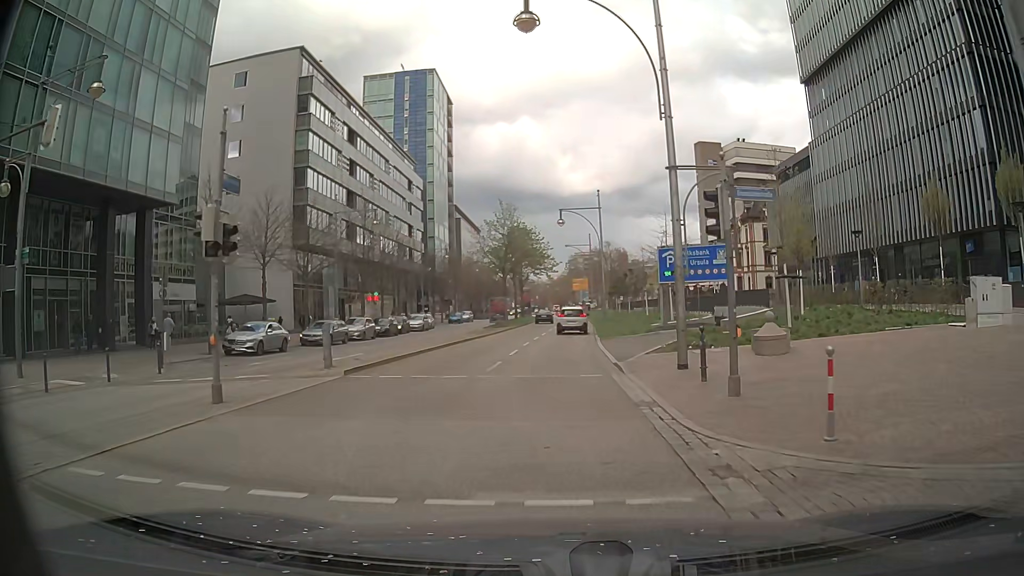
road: primary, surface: asphalt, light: Day
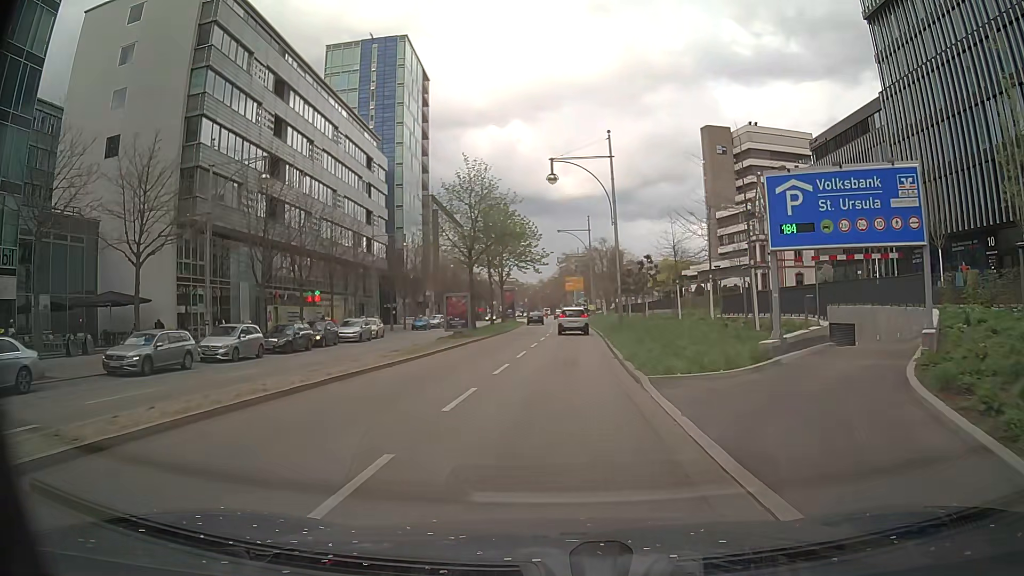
(+0.1, +18.2) m; +1°
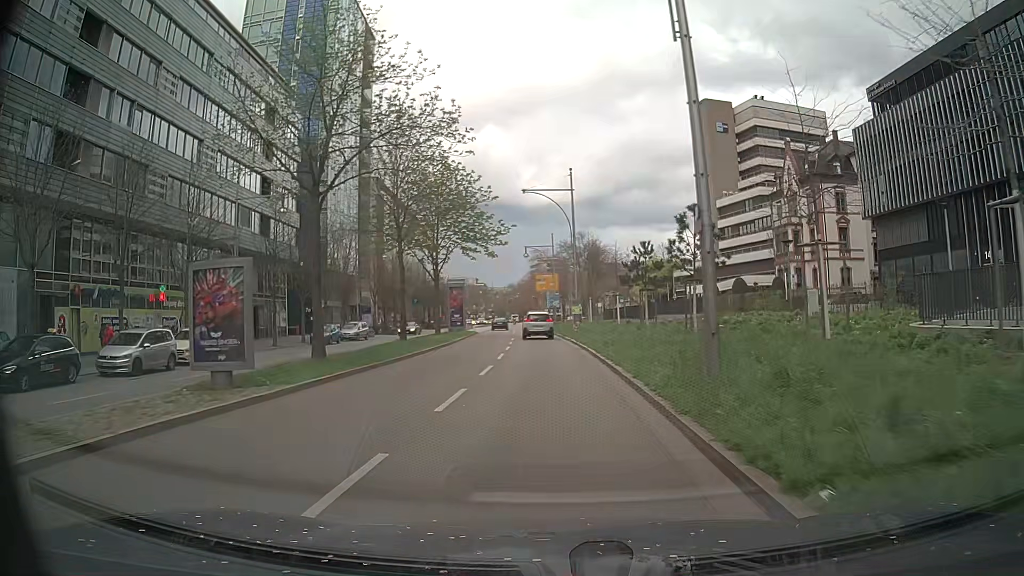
(-0.3, +23.9) m; +1°
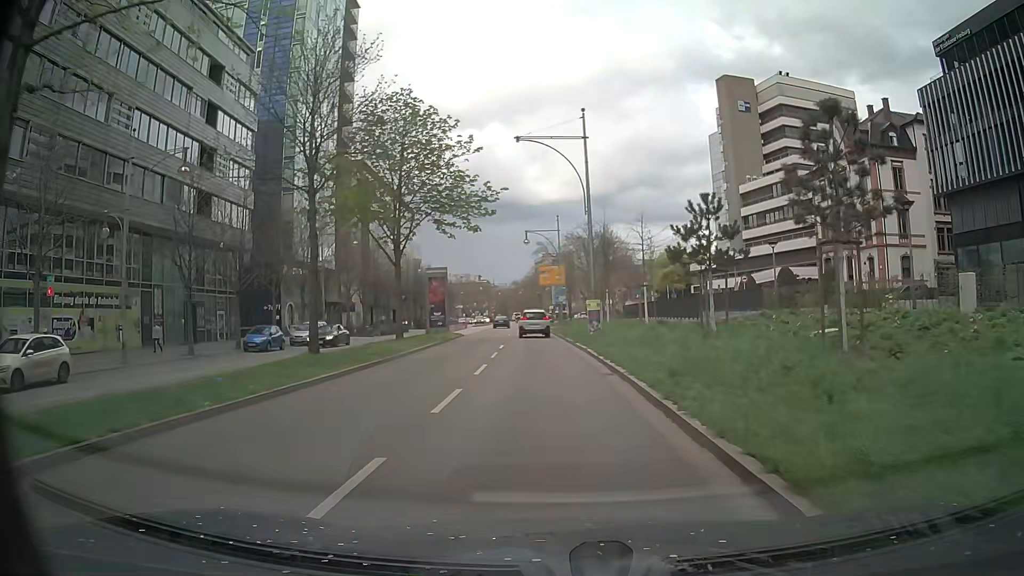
(0.0, +12.3) m; -1°
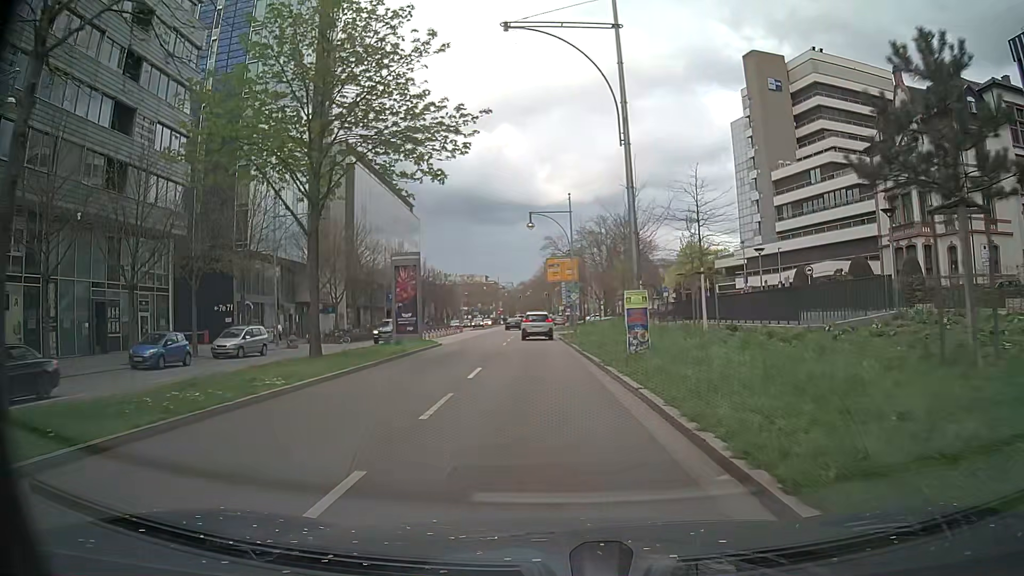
(0.0, +12.5) m; -1°
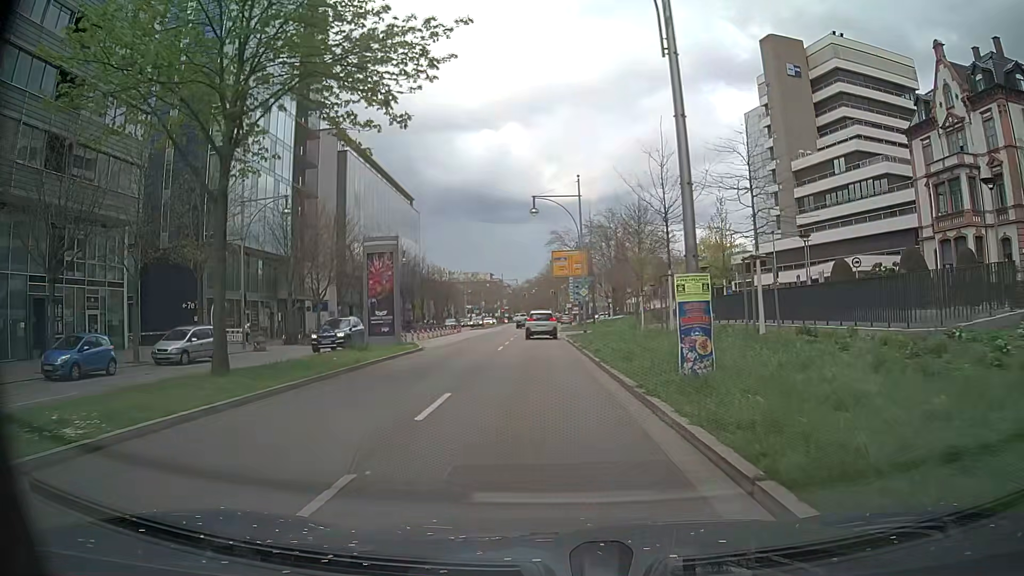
(0.0, +6.3) m; 0°
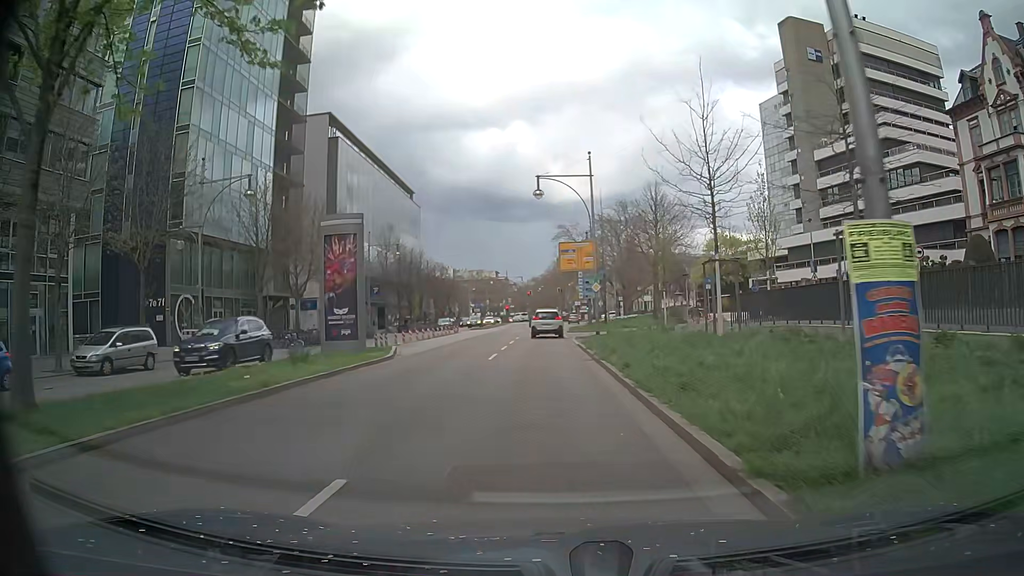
(0.0, +6.3) m; -1°
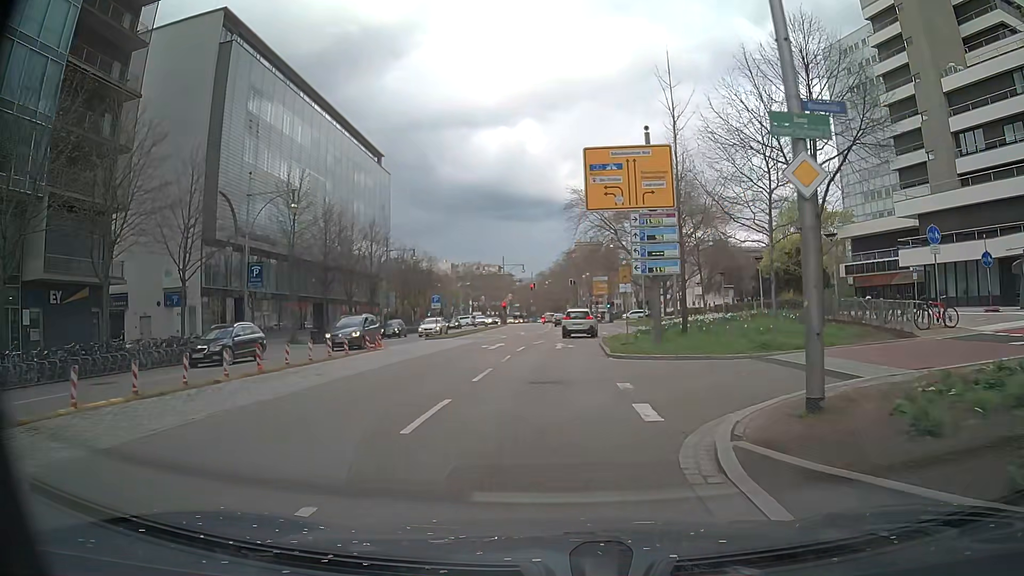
(-0.1, +30.7) m; 0°
(0, +10) (0, +20) (0, +30) (+2, +40) (+5, +49) (+6, +59) (+6, +69) (+6, +79) (+7, +89) (+10, +99) m
